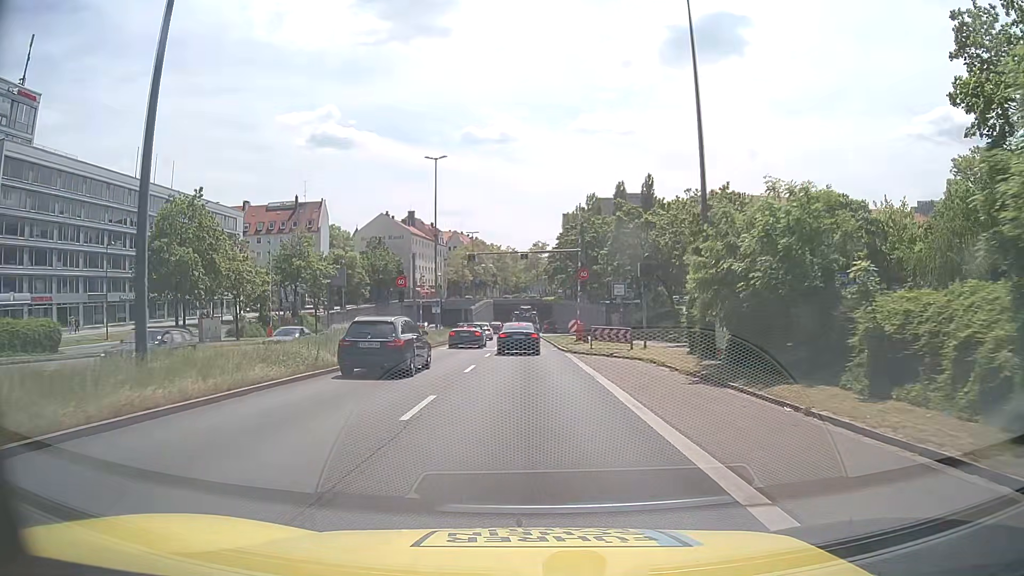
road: trunk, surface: asphalt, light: Day
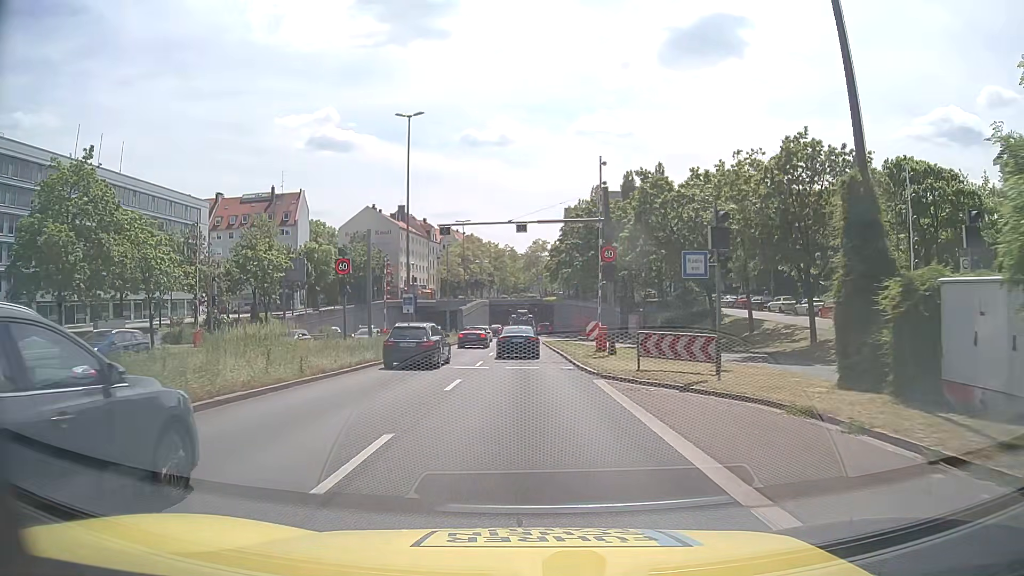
(-0.1, +13.0) m; 0°
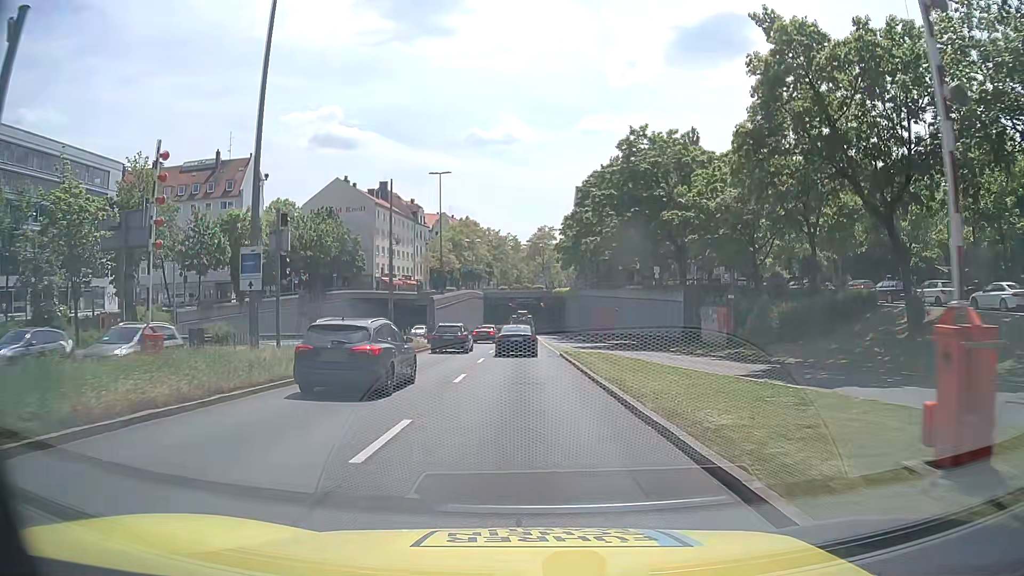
(-0.1, +25.8) m; -1°
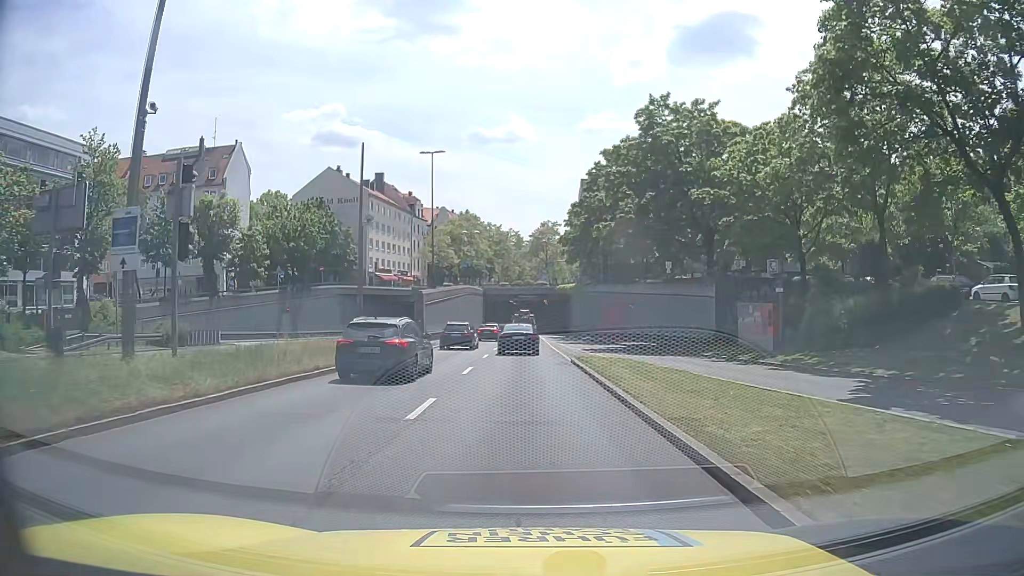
(0.0, +6.6) m; 0°
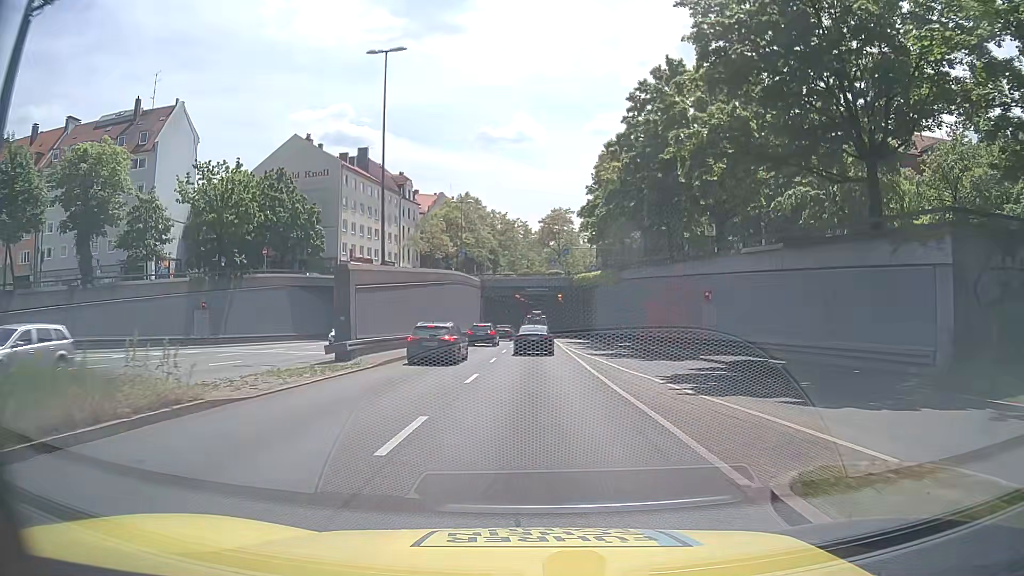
(-0.1, +20.3) m; -1°
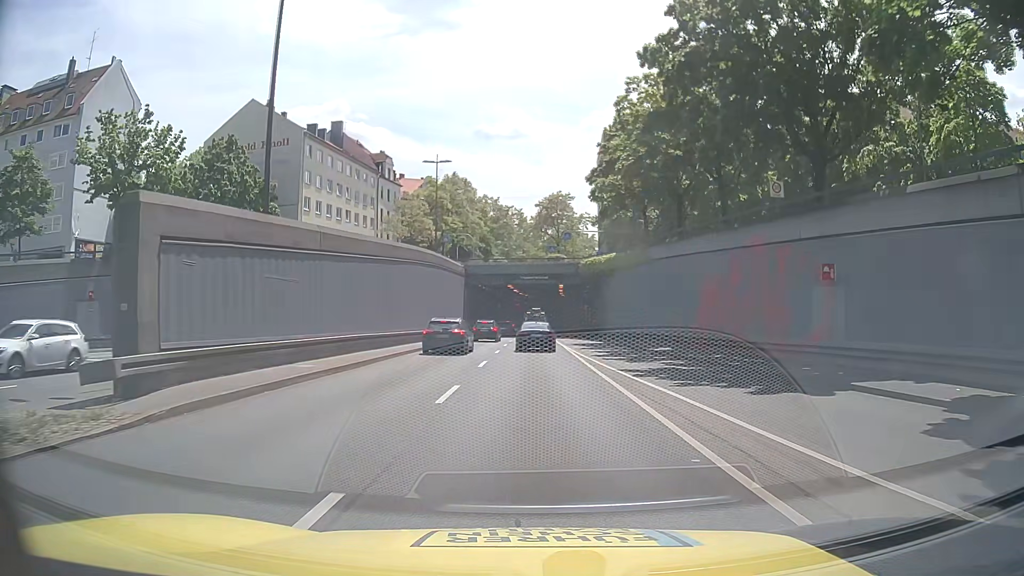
(0.0, +13.8) m; 0°
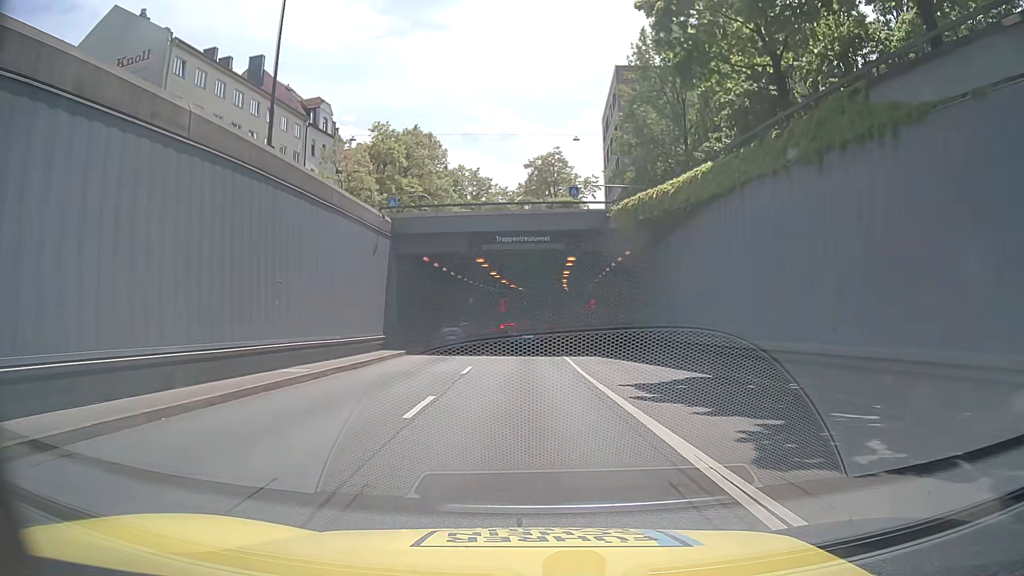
(+0.3, +28.7) m; +1°
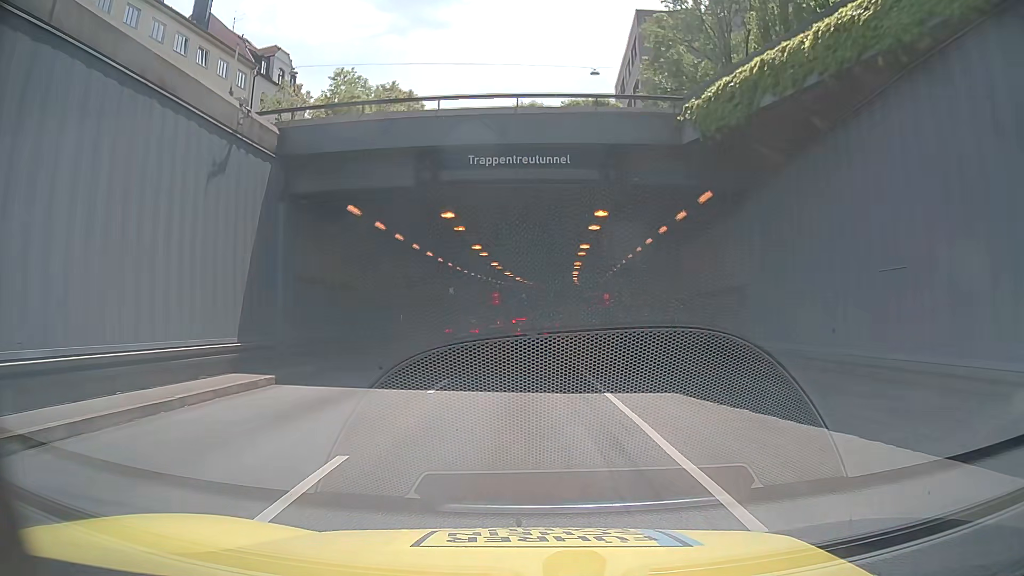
(-0.1, +15.2) m; -1°
